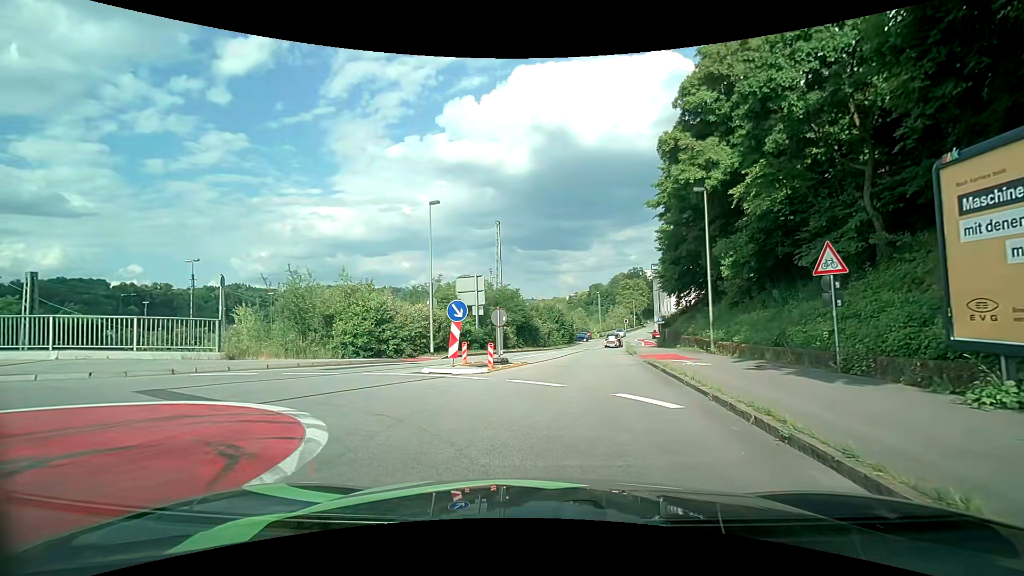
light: Day
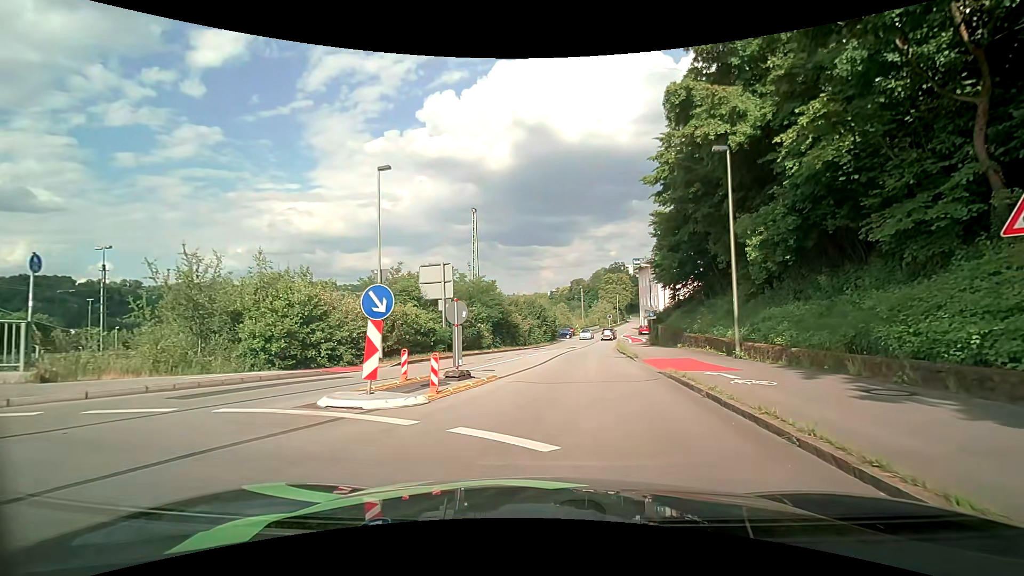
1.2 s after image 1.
(+0.1, +5.4) m; +2°
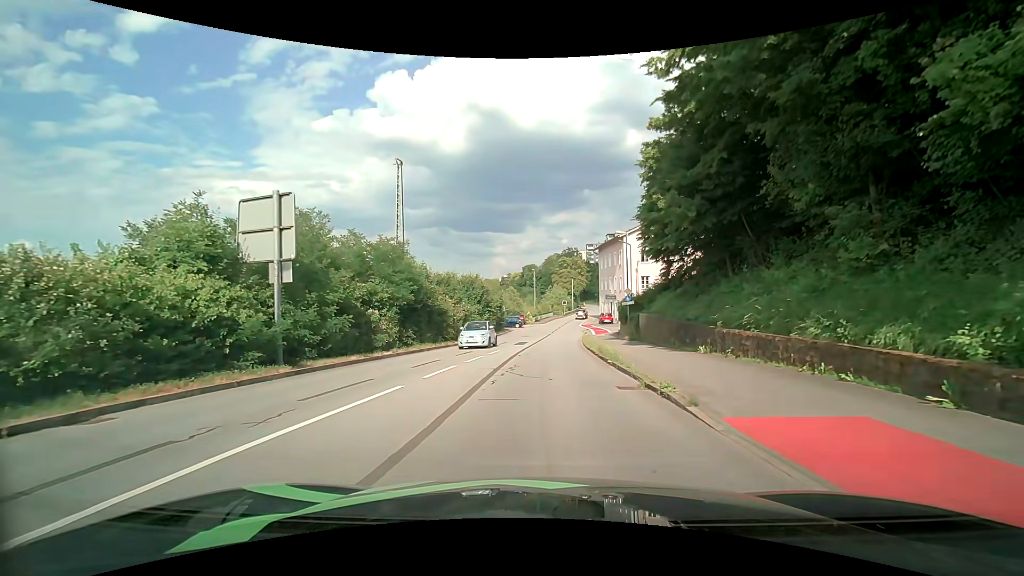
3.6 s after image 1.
(+0.8, +13.4) m; +5°
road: residential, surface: asphalt
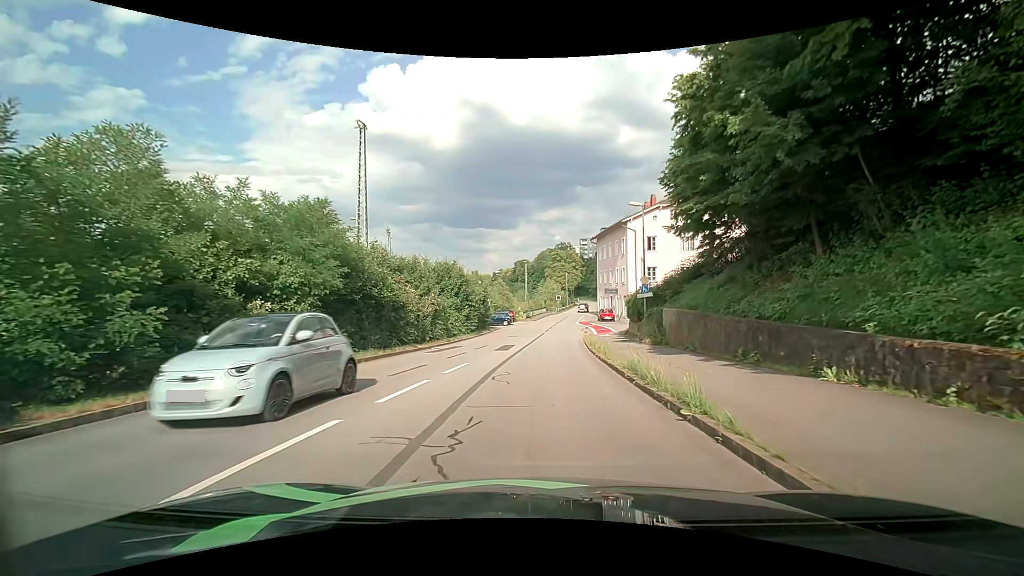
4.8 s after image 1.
(+0.1, +8.3) m; +1°
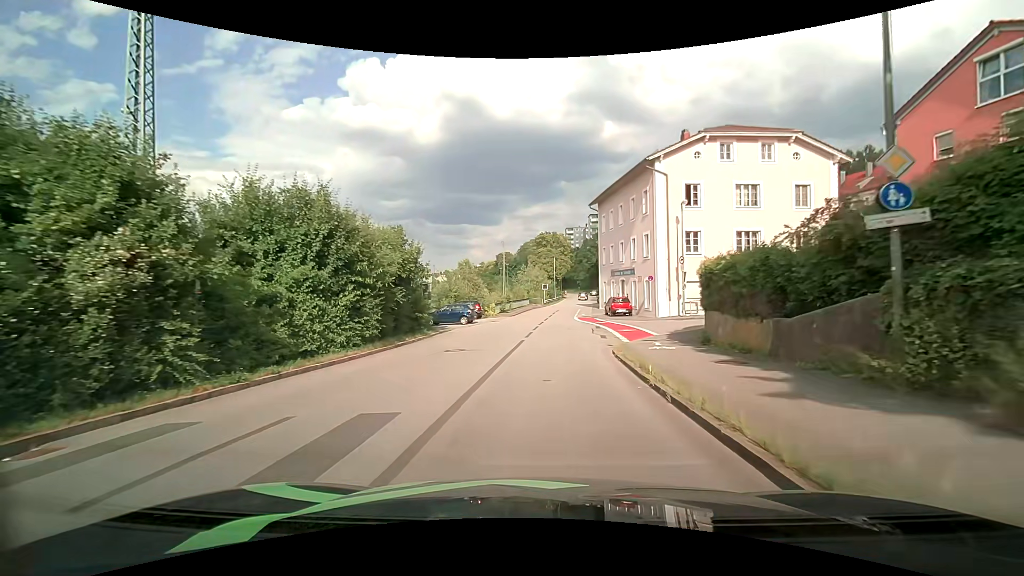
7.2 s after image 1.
(+0.4, +20.8) m; +2°
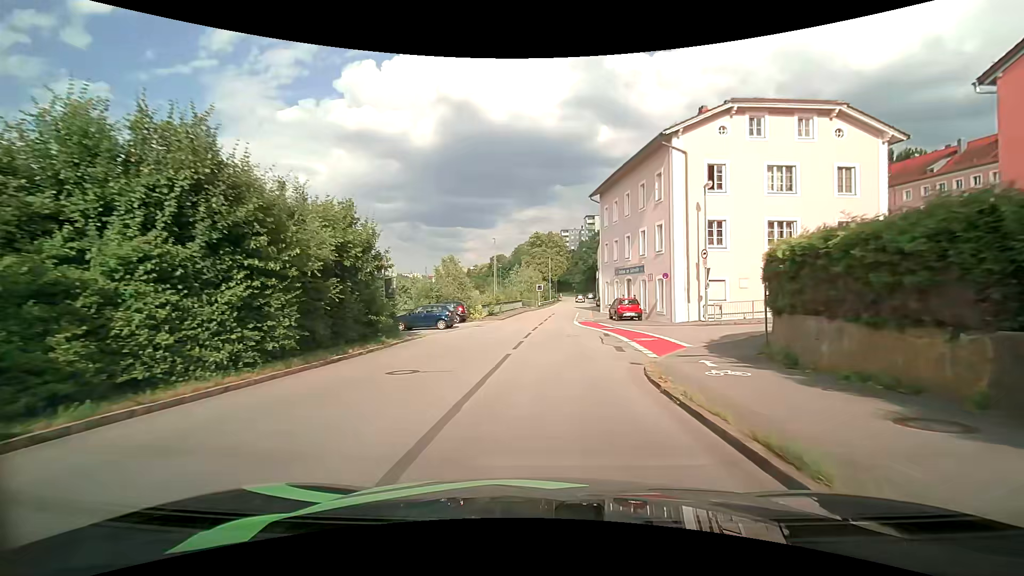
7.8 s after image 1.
(+0.1, +6.0) m; +1°
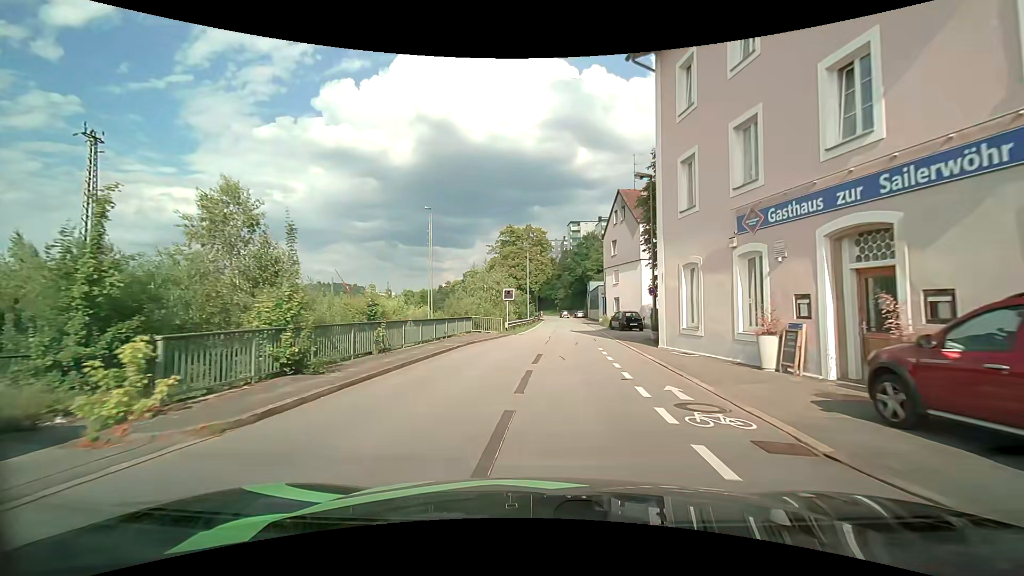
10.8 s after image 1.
(+0.7, +30.7) m; +2°
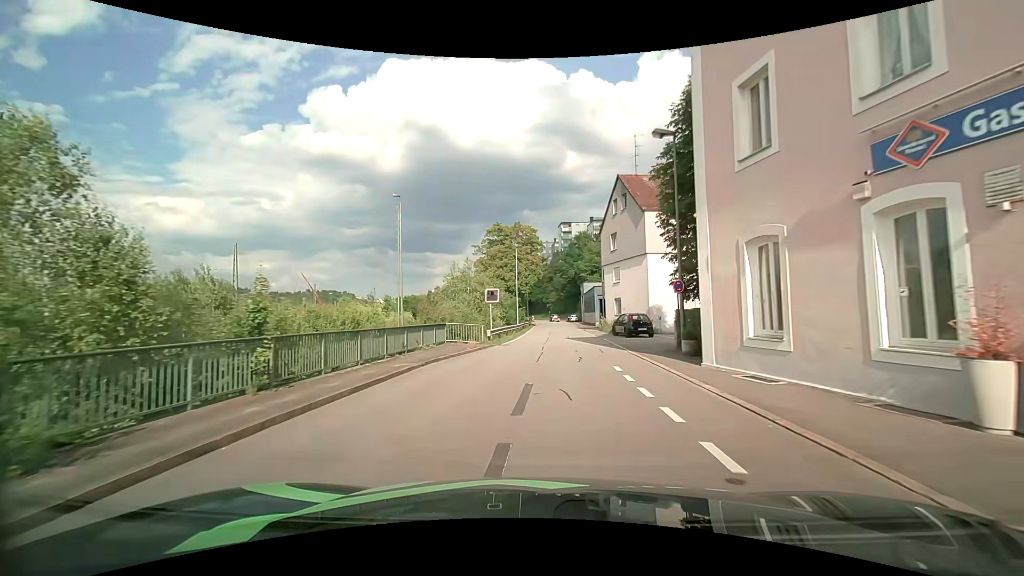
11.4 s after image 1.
(+0.1, +6.0) m; +1°
(0, +10) (+1, +20) (+1, +30) (+2, +40) (+2, +50) (+3, +60) (+3, +70) (+4, +80) (+4, +90) (+4, +100) m
